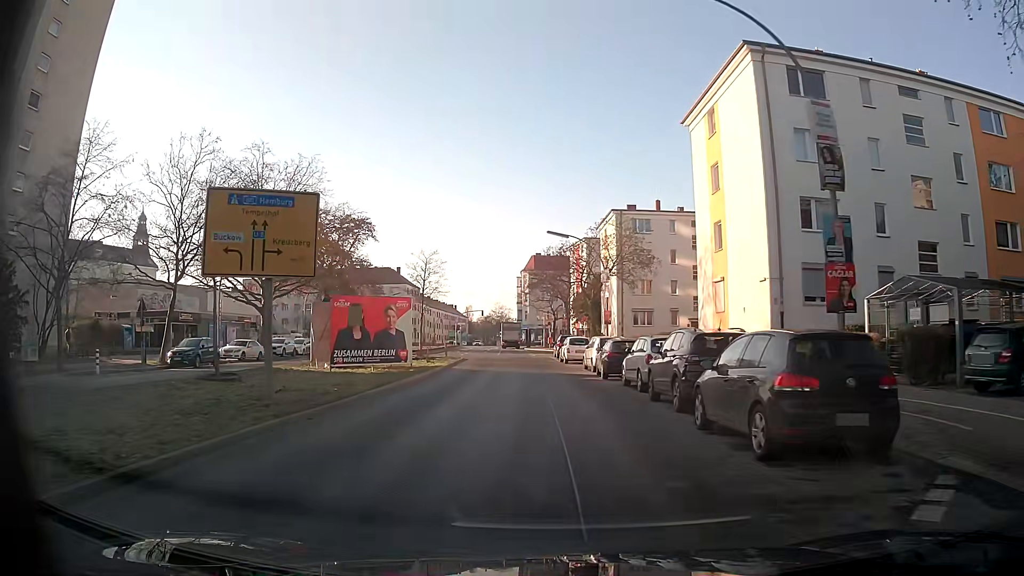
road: secondary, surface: asphalt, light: Day
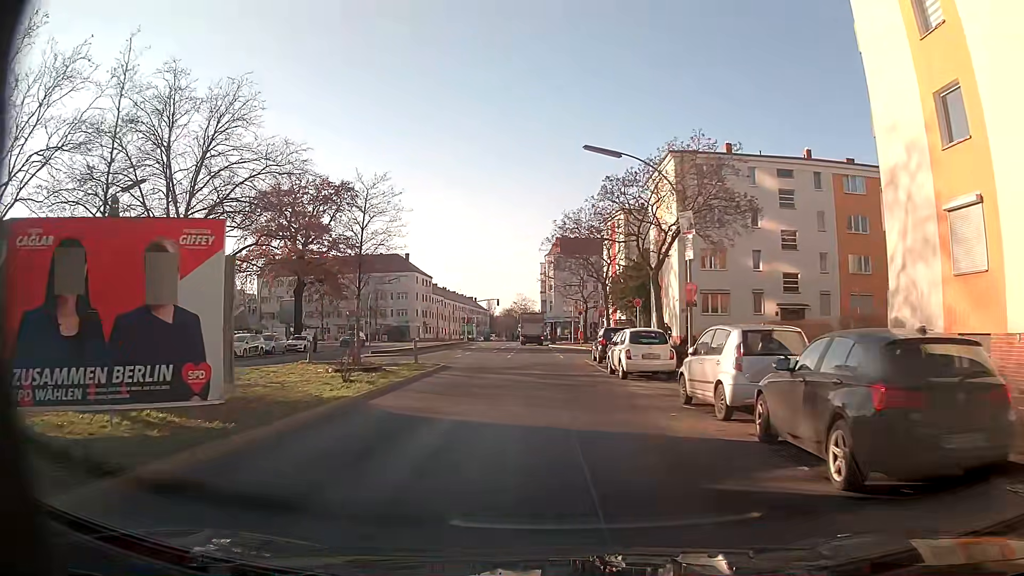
(-0.5, +18.0) m; -2°
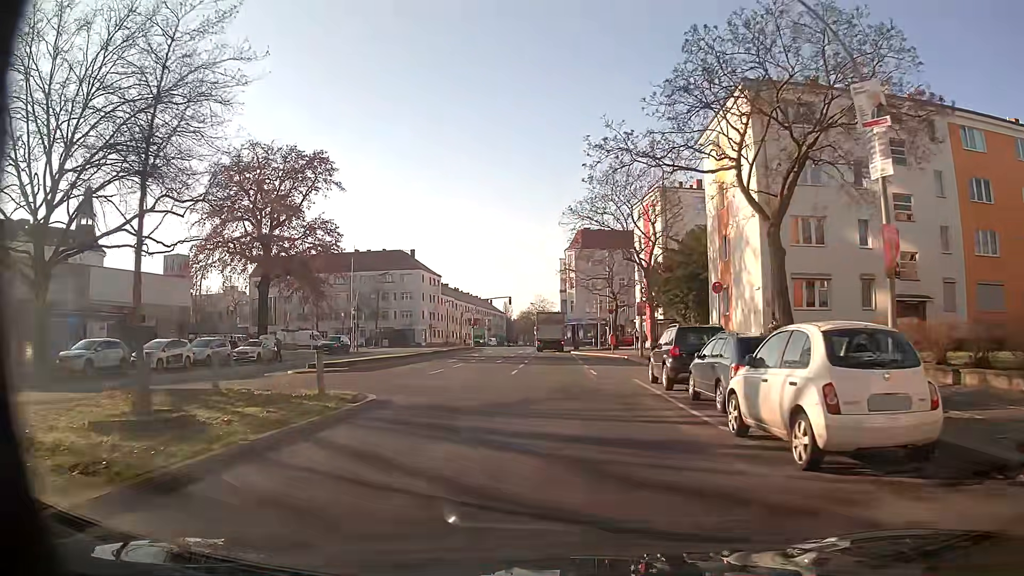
(-0.4, +13.5) m; -3°
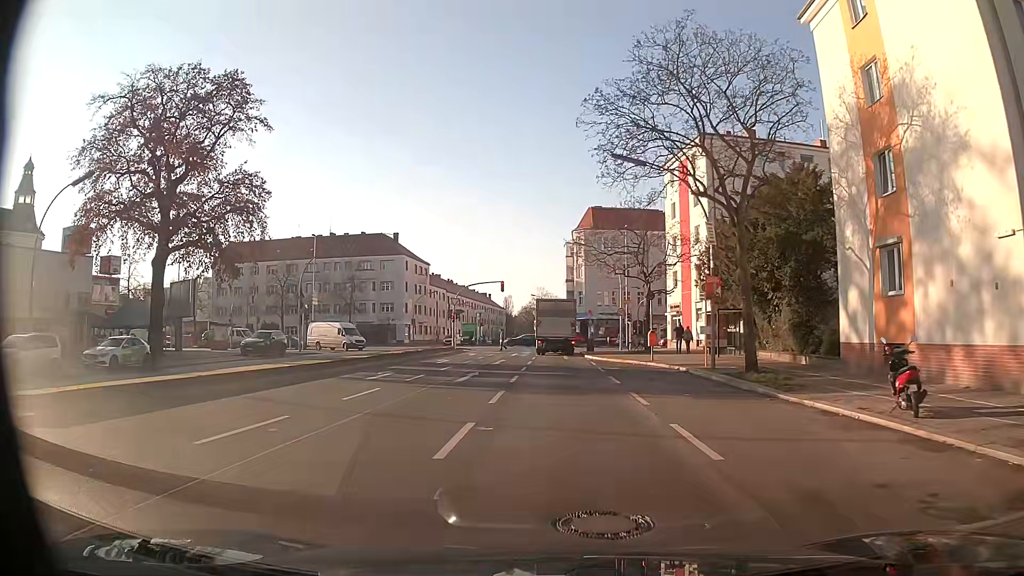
(+0.1, +17.4) m; 0°
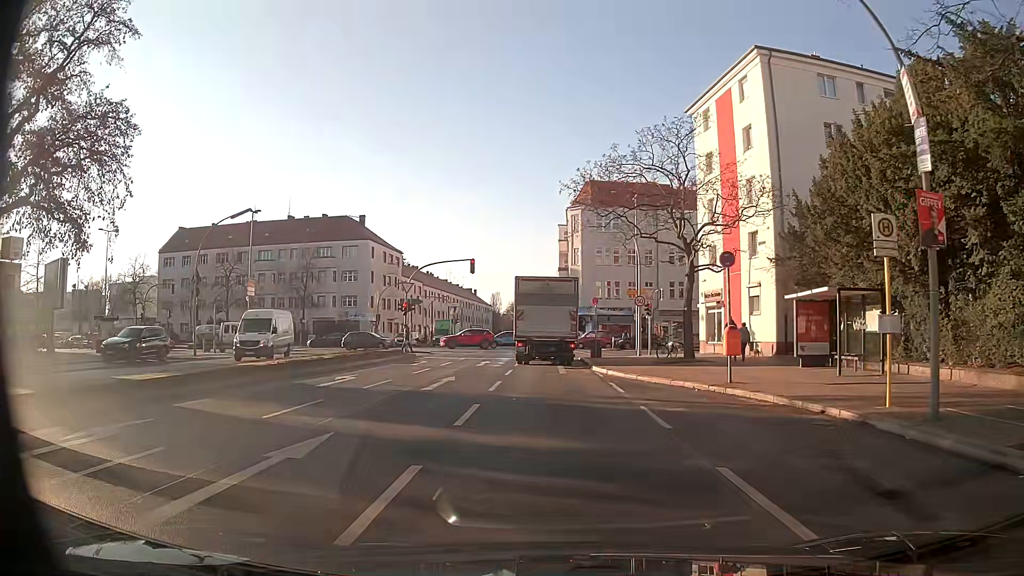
(+0.2, +15.4) m; +1°
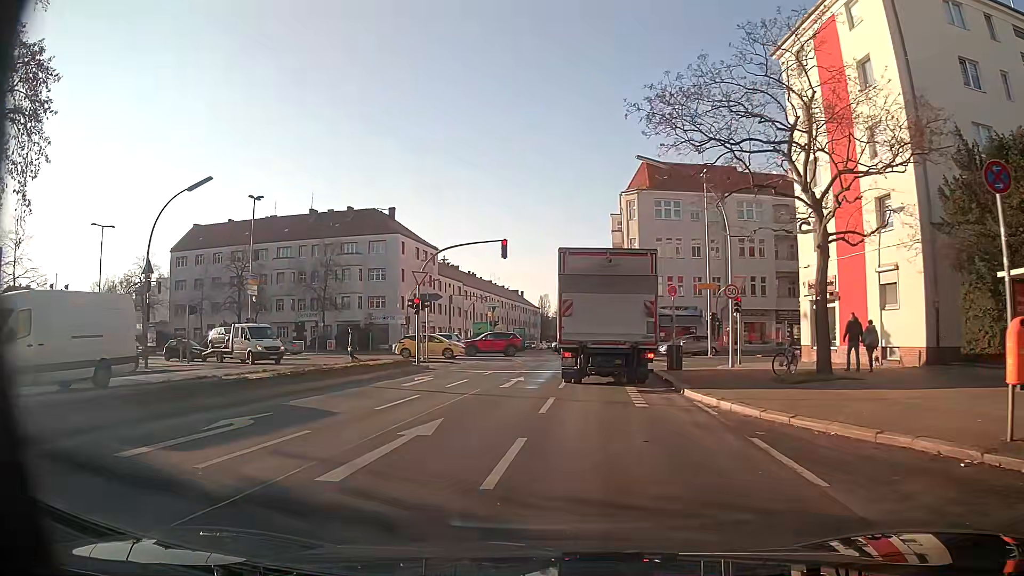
(-0.3, +9.7) m; -5°
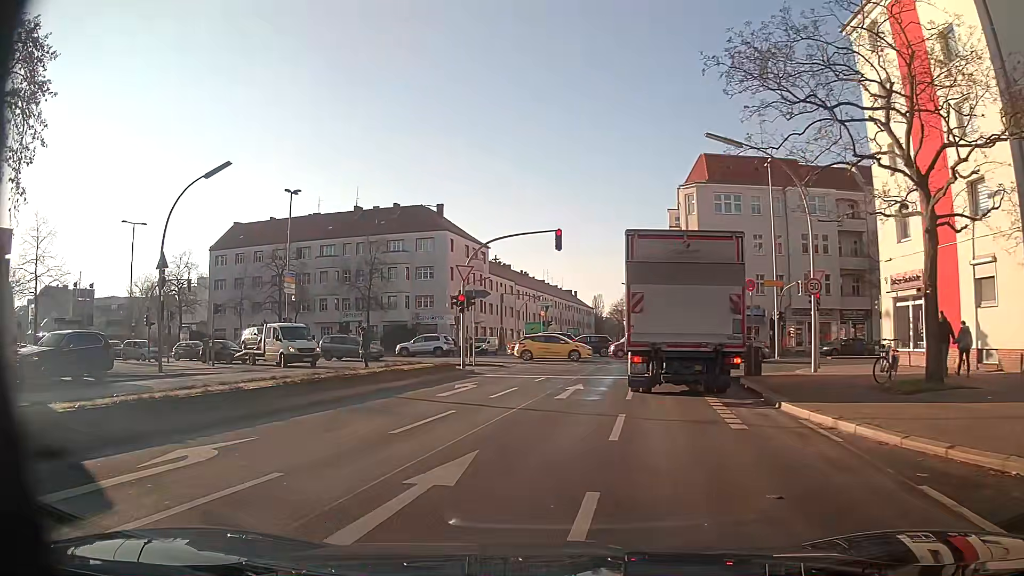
(-0.1, +3.1) m; -3°
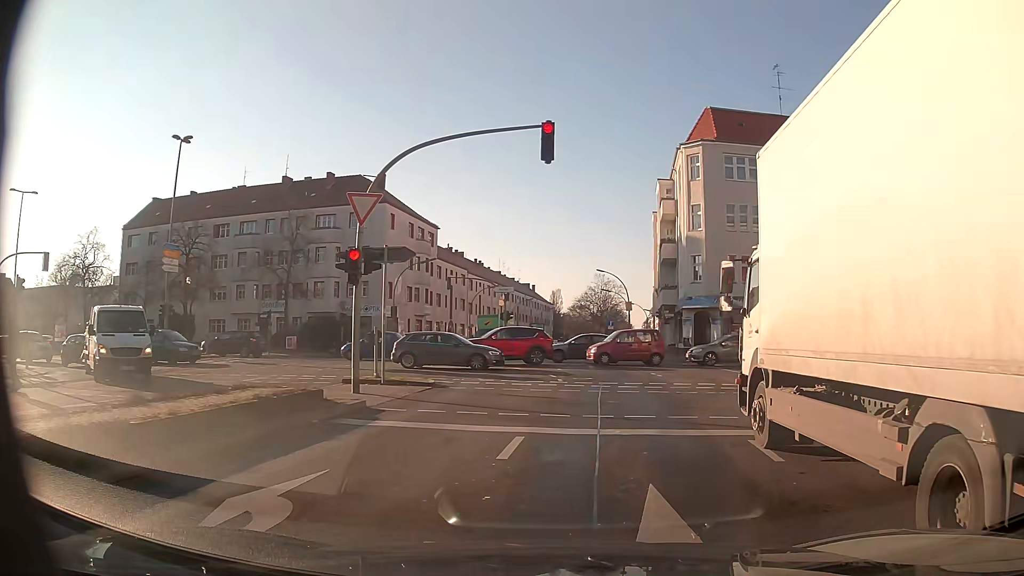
(-0.8, +13.6) m; +4°
